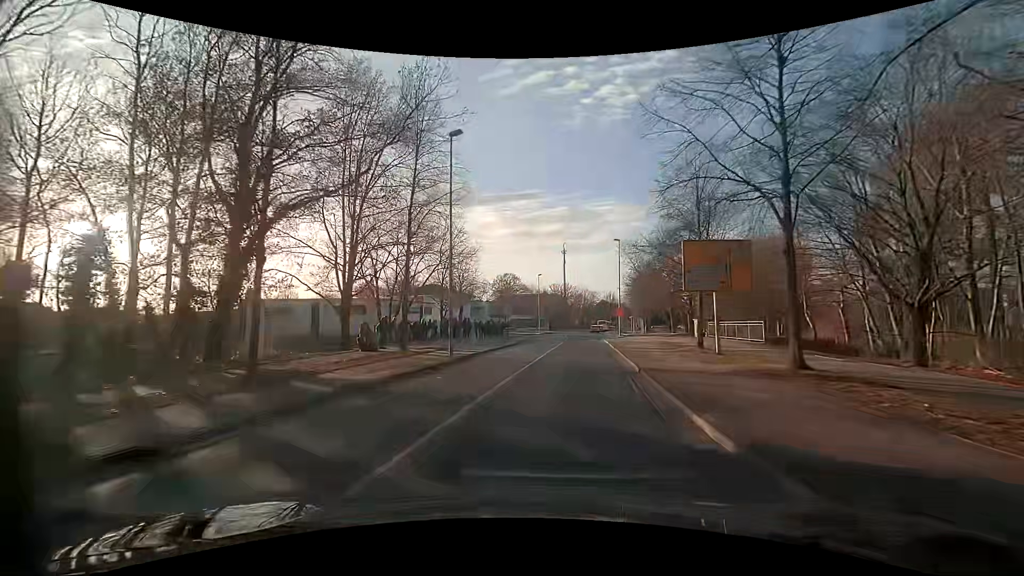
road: residential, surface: asphalt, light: Day
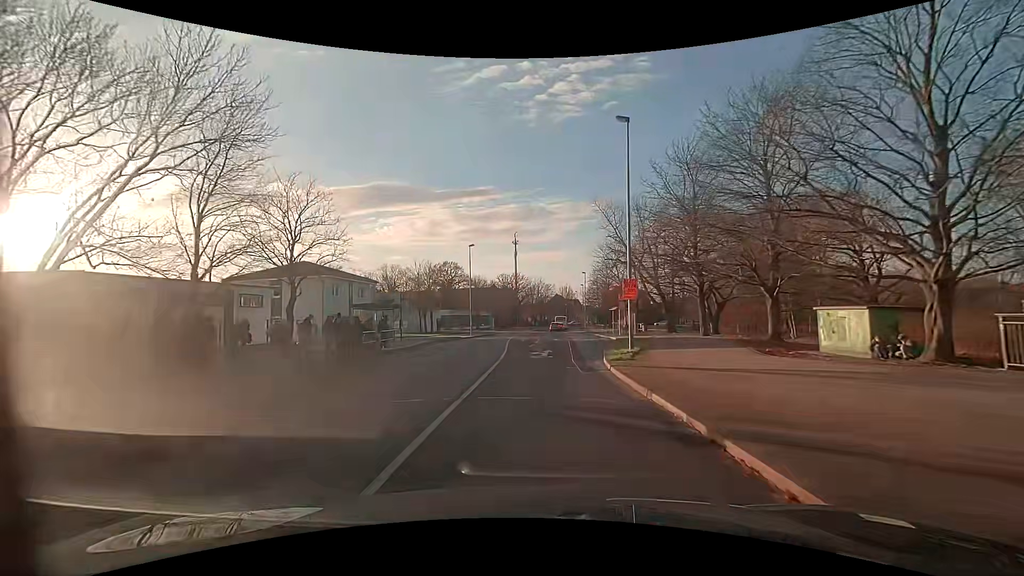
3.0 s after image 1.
(+2.6, +30.0) m; +6°
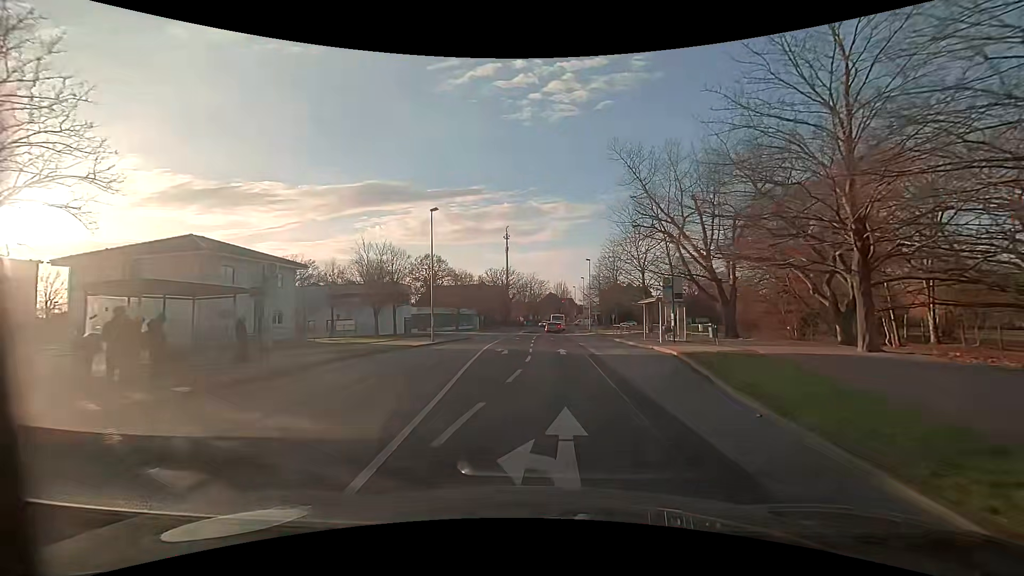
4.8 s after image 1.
(-0.1, +17.3) m; 0°
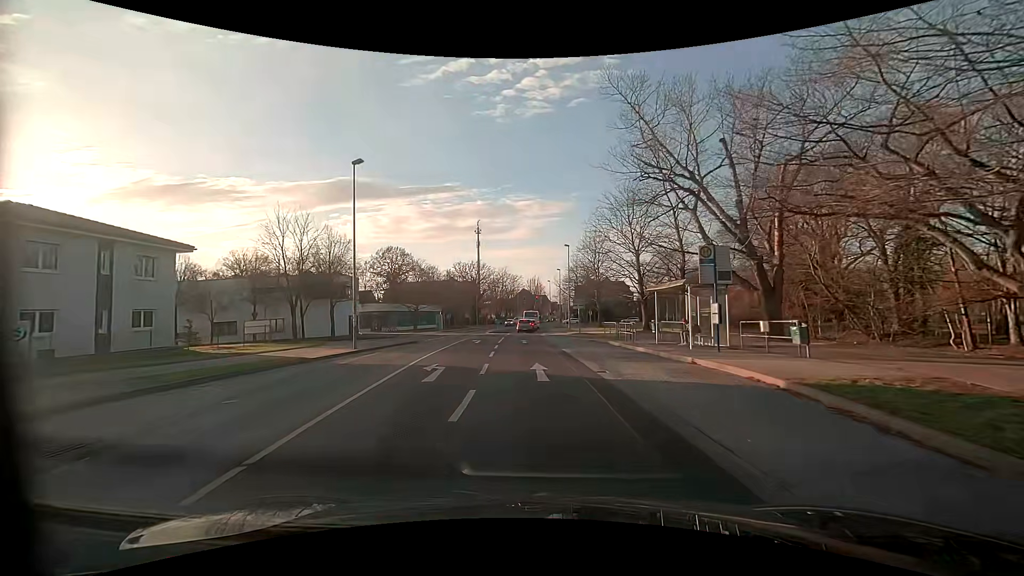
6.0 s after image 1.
(+0.4, +10.6) m; +3°
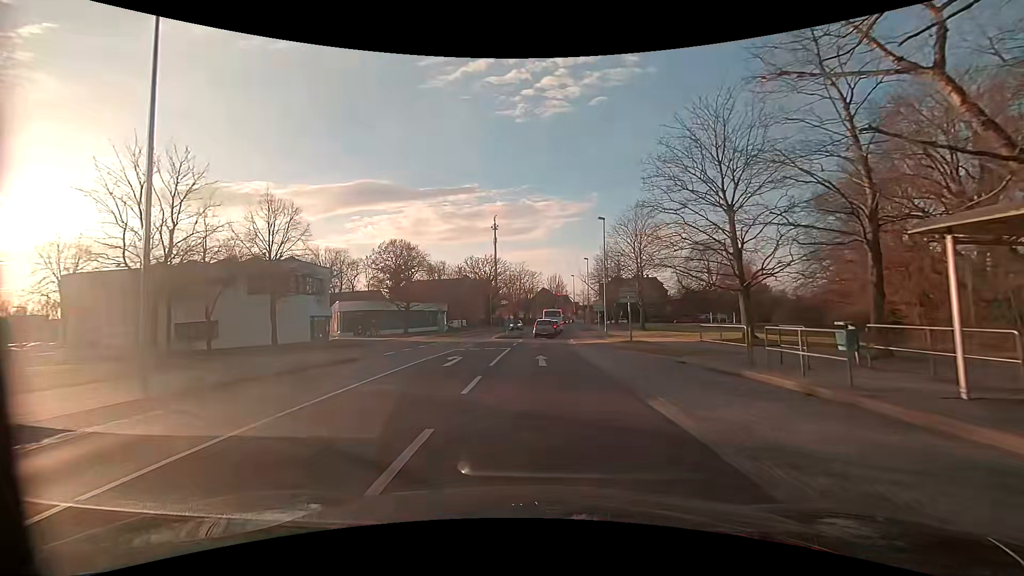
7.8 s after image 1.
(-0.2, +15.4) m; -2°
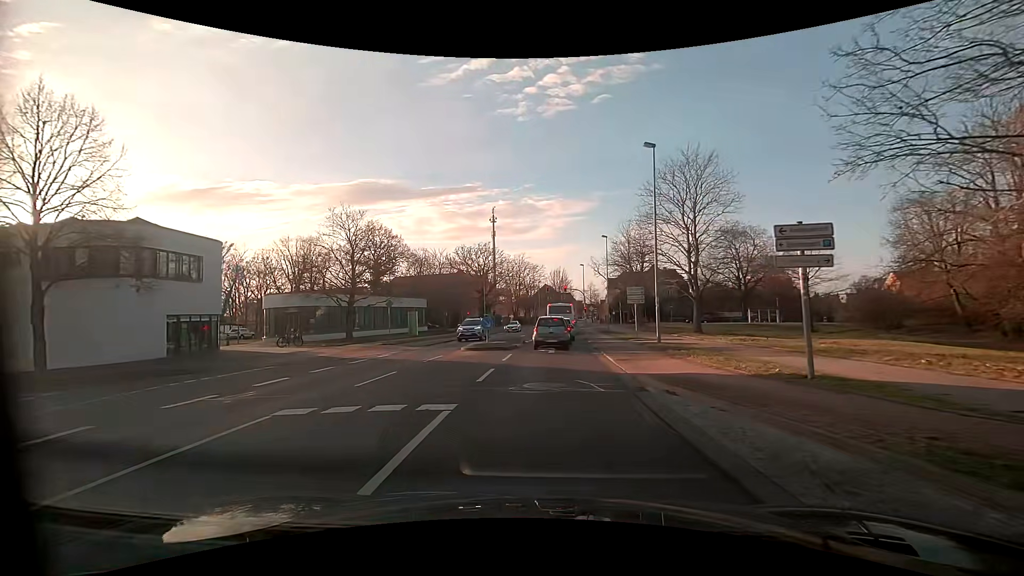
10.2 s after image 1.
(0.0, +17.2) m; 0°
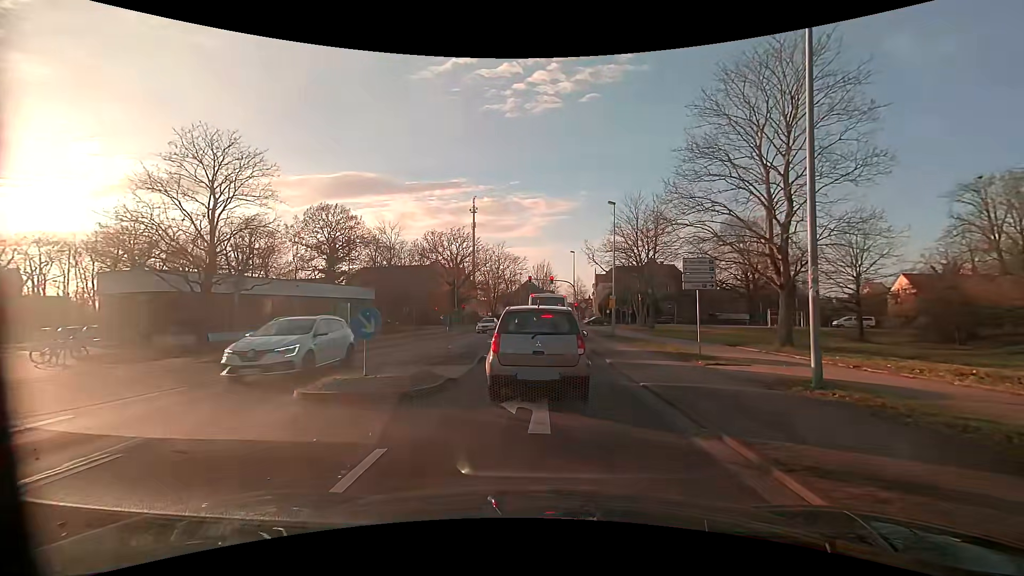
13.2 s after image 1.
(+0.2, +14.5) m; +2°
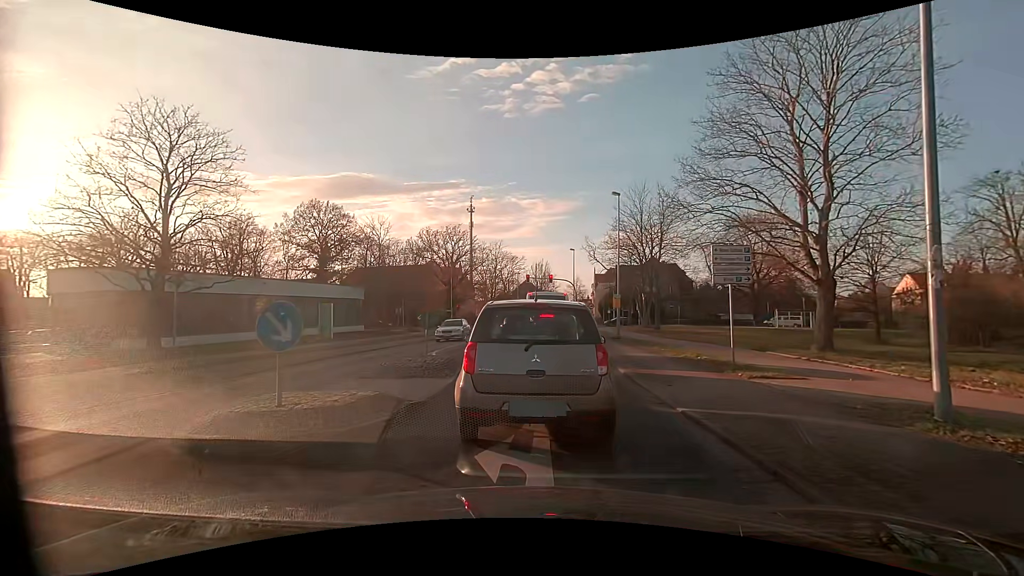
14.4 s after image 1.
(0.0, +2.6) m; 0°
(0, +10) (+1, +20) (+1, +30) (+1, +40) (+1, +50) (+2, +60) (+2, +70) (+7, +79) (+16, +83) (+26, +82) m
